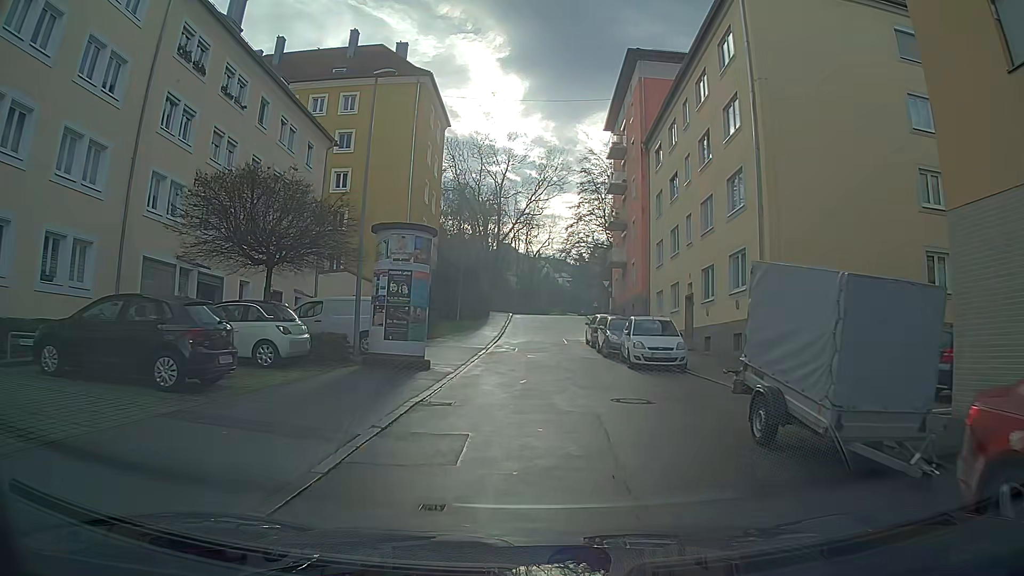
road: residential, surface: asphalt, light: Day
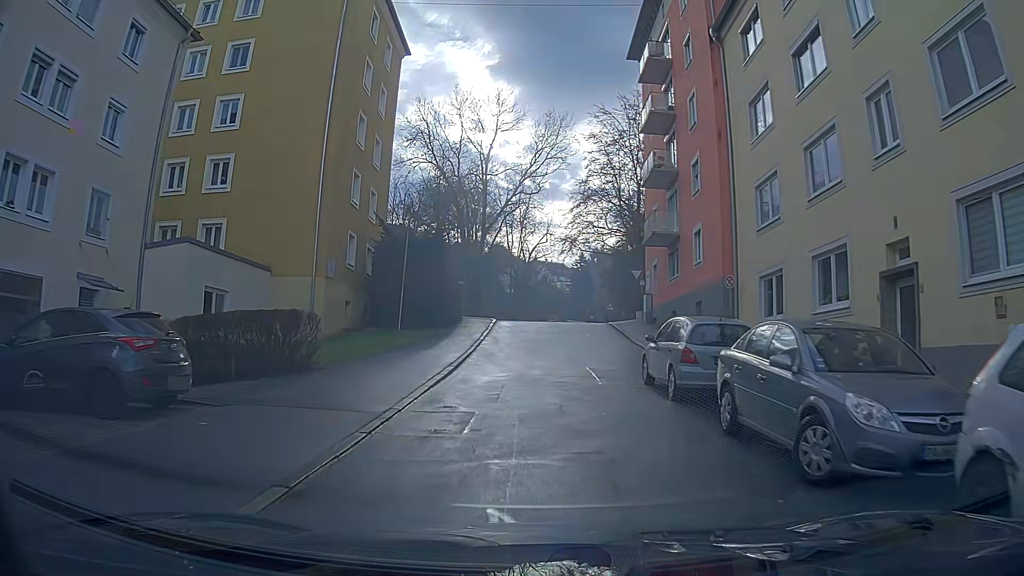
(+0.1, +18.3) m; 0°
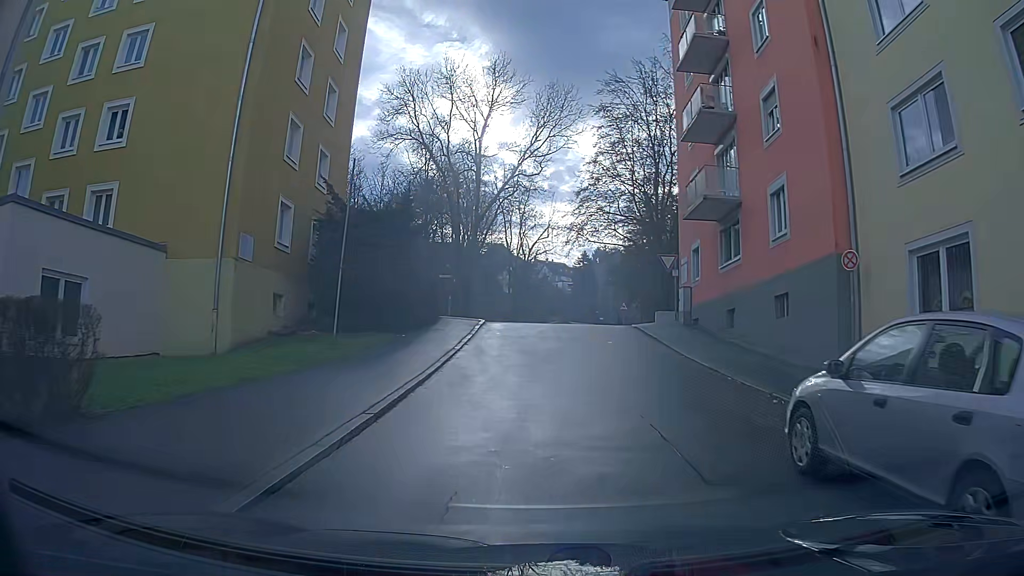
(+0.1, +8.7) m; +1°
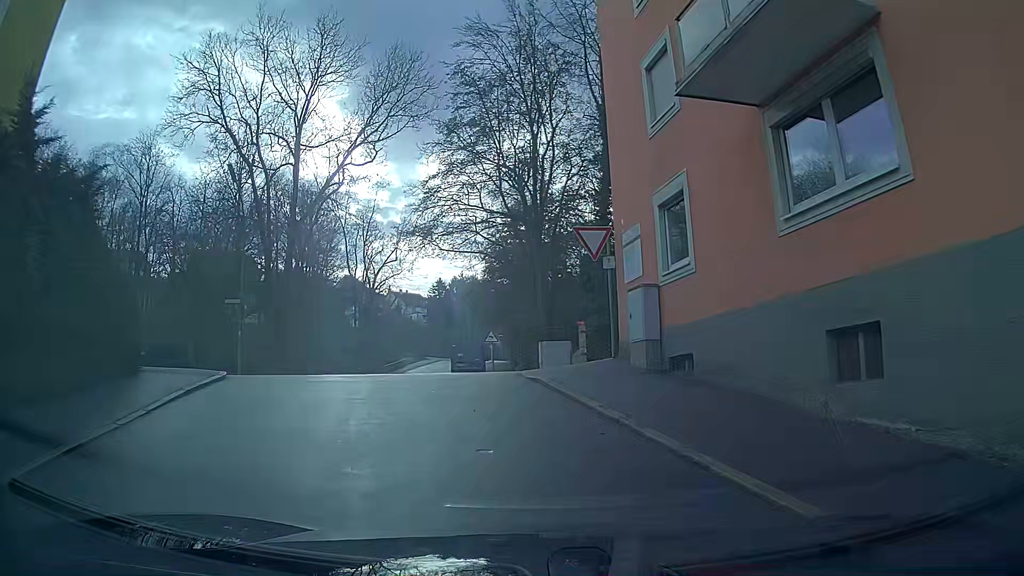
(+1.3, +14.7) m; +10°
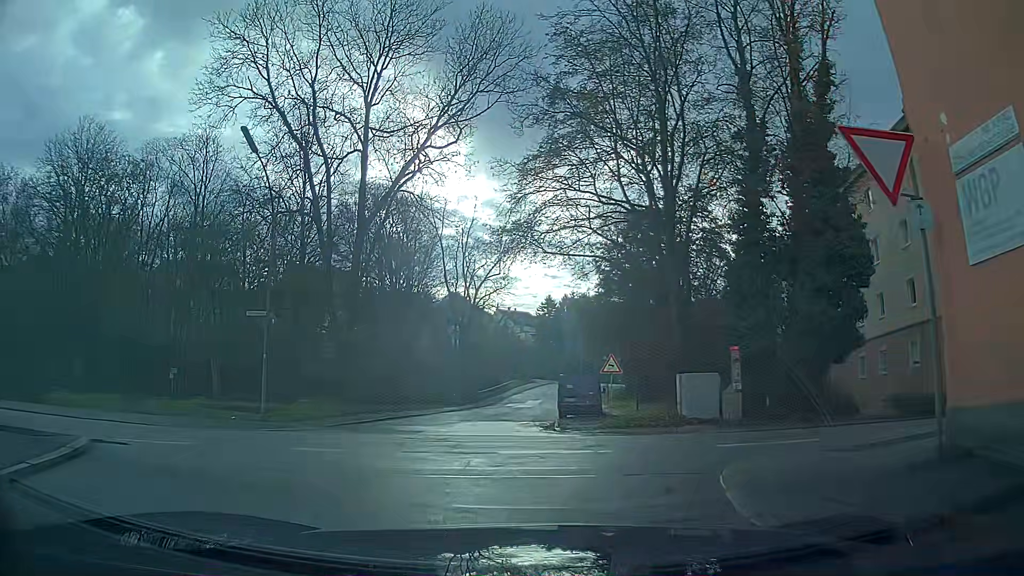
(-0.5, +8.5) m; -7°
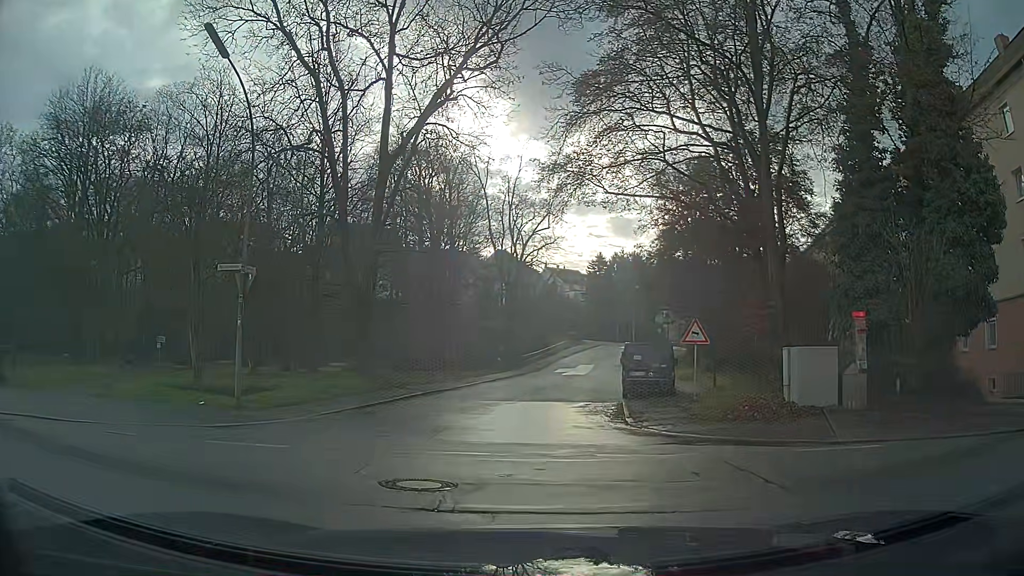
(-0.3, +5.6) m; -5°
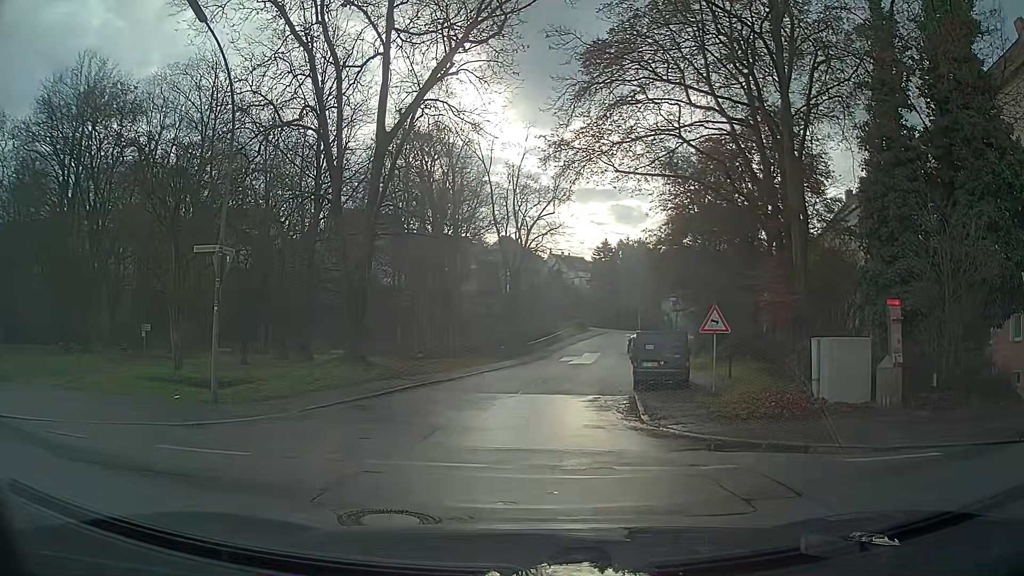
(0.0, +1.6) m; 0°
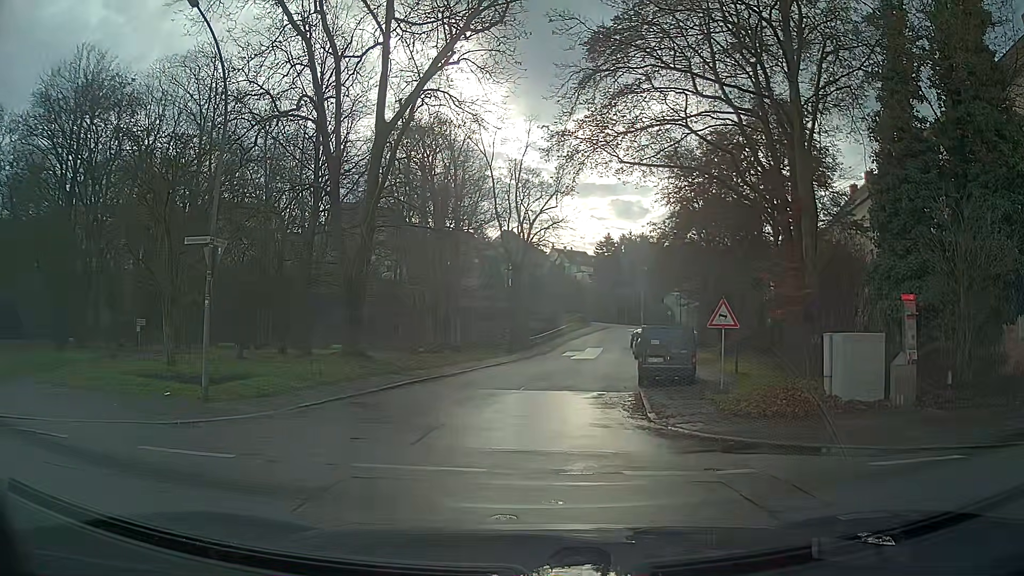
(0.0, +0.6) m; 0°
(0, +10) (0, +20) (+2, +30) (+3, +40) (+5, +50) (+6, +60) (+8, +69) (+10, +79) (+13, +89) (+17, +98) m
